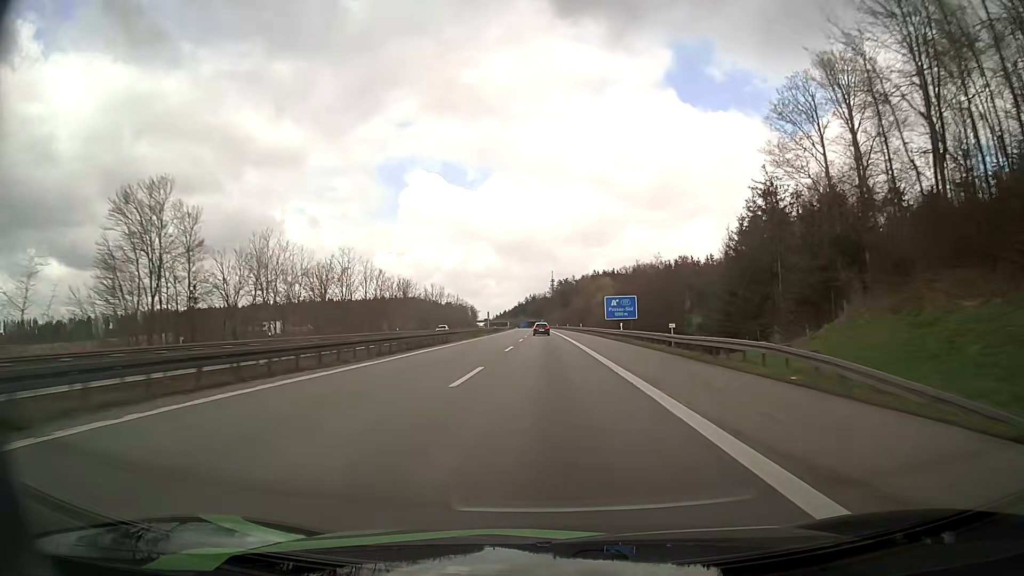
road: motorway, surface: asphalt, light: Day
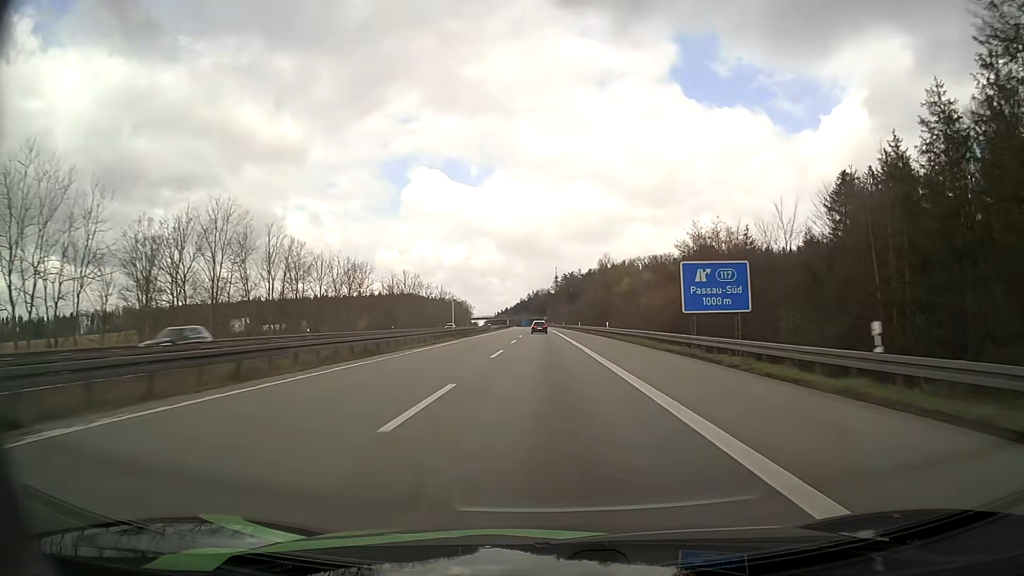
(-0.2, +42.0) m; 0°
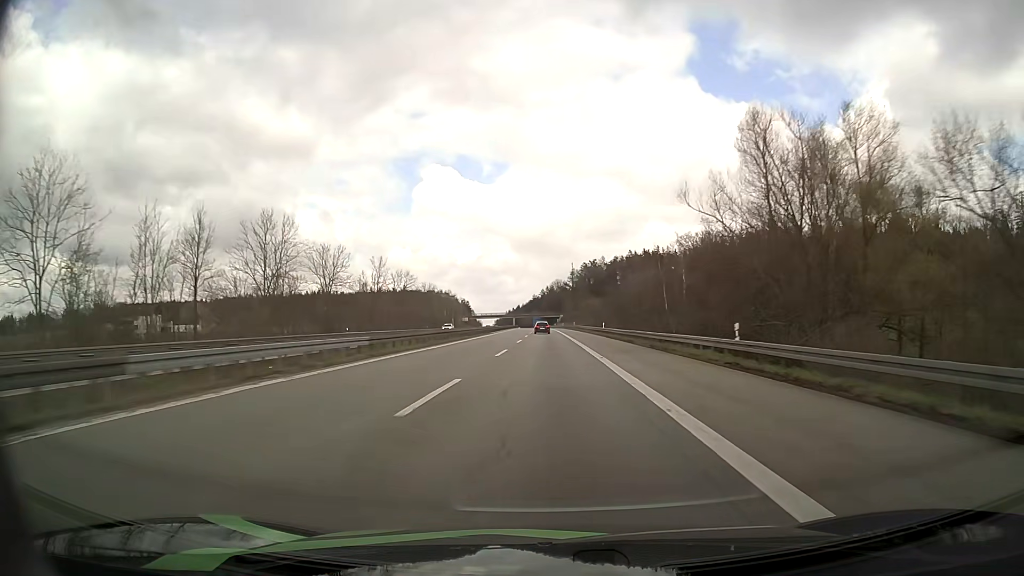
(-0.7, +83.7) m; -1°
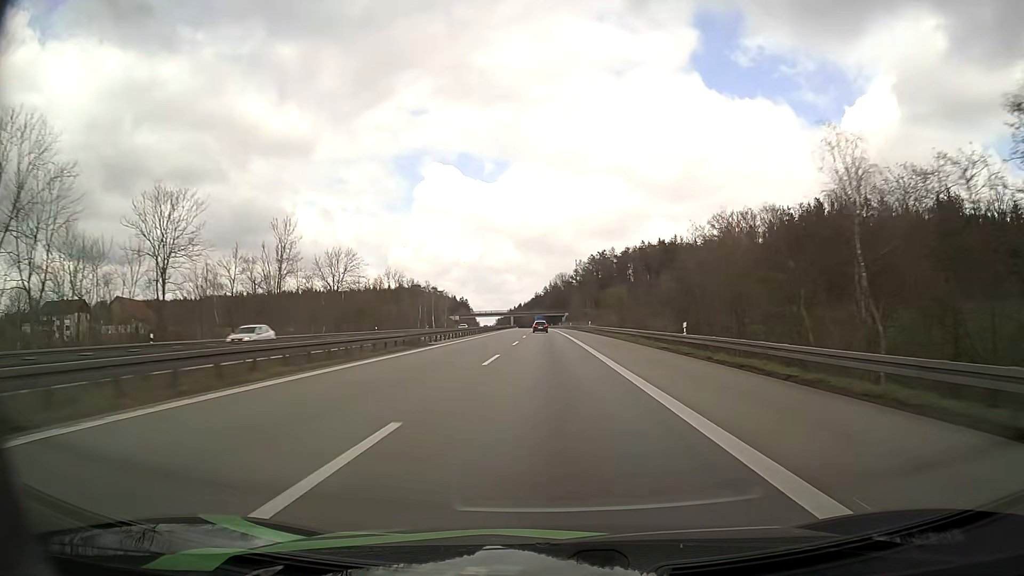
(-0.1, +41.9) m; 0°
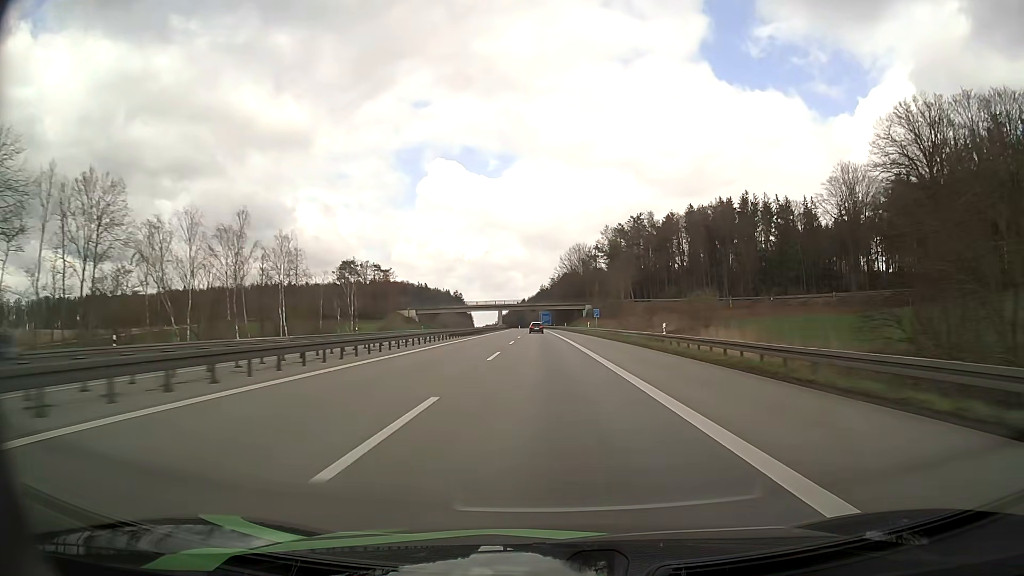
(-0.9, +104.6) m; -1°
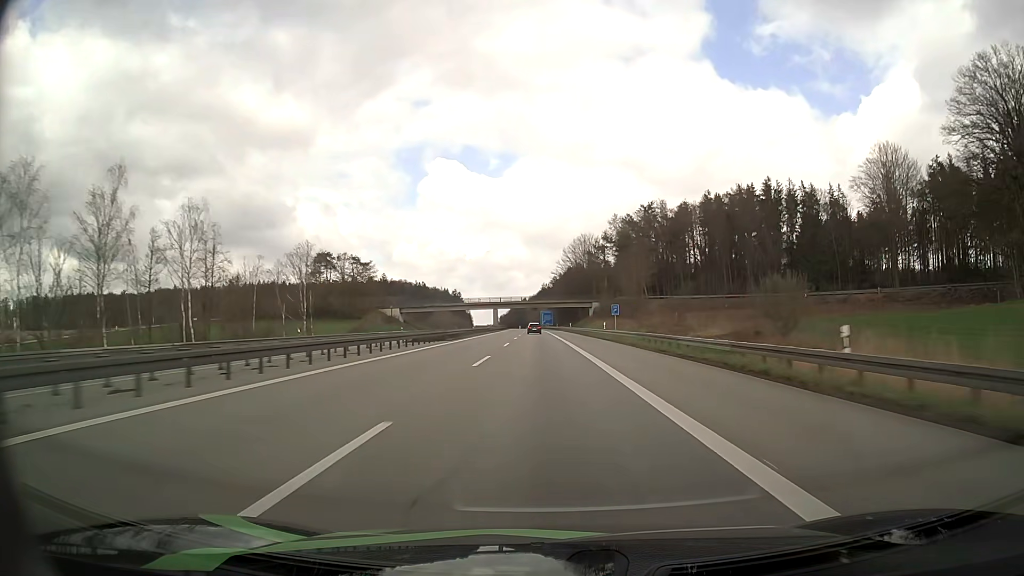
(0.0, +20.9) m; 0°
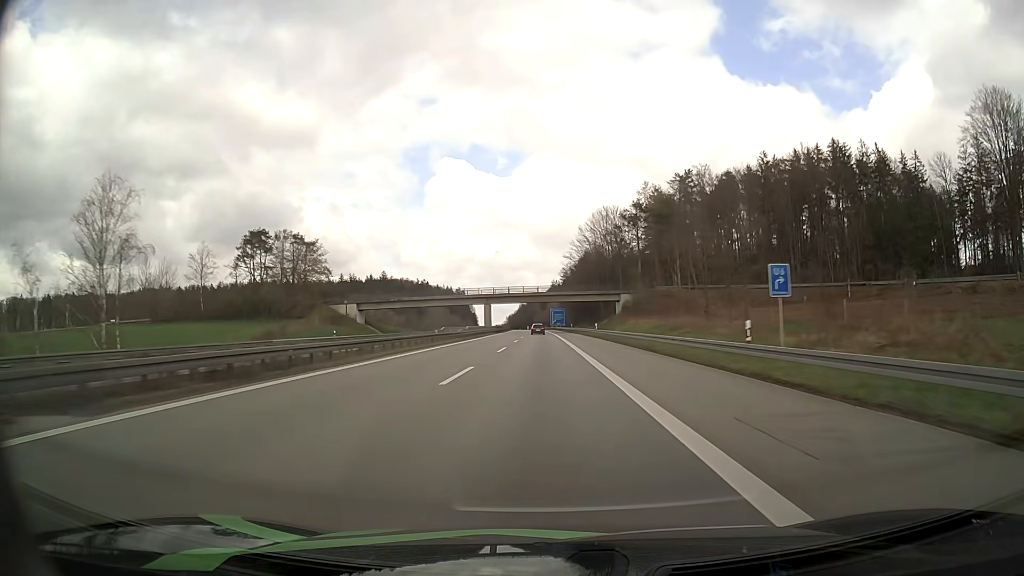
(-0.2, +41.8) m; -1°
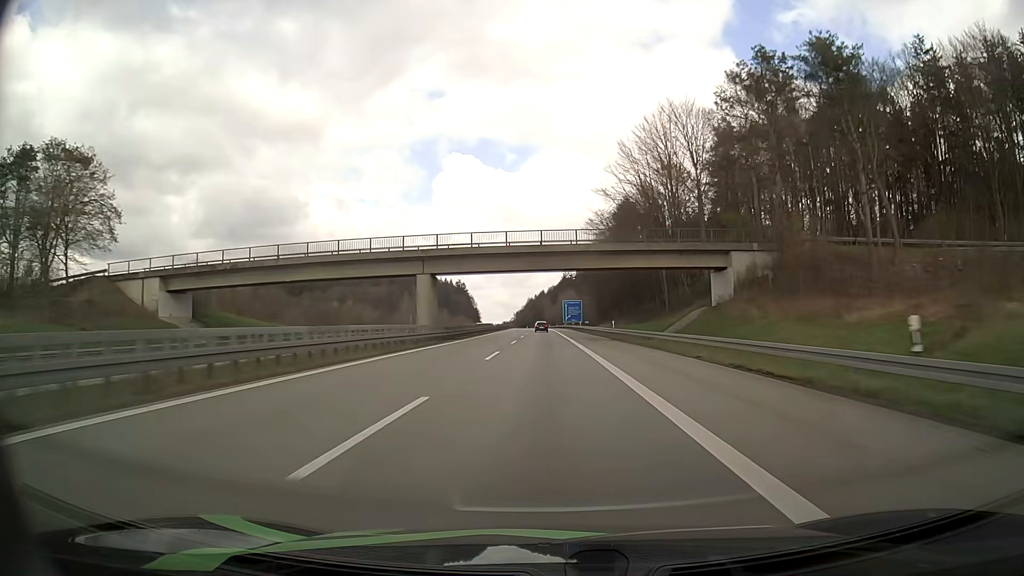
(-0.6, +63.1) m; -1°
(0, +10) (0, +20) (0, +30) (0, +40) (0, +50) (0, +60) (0, +70) (0, +80) (-1, +90) (-1, +100) m
